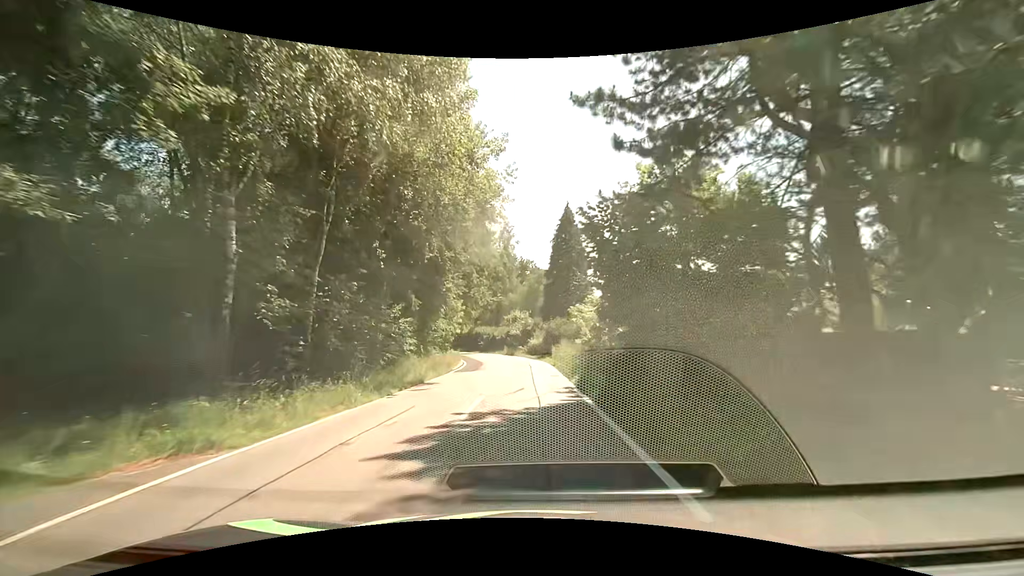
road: tertiary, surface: asphalt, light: Day
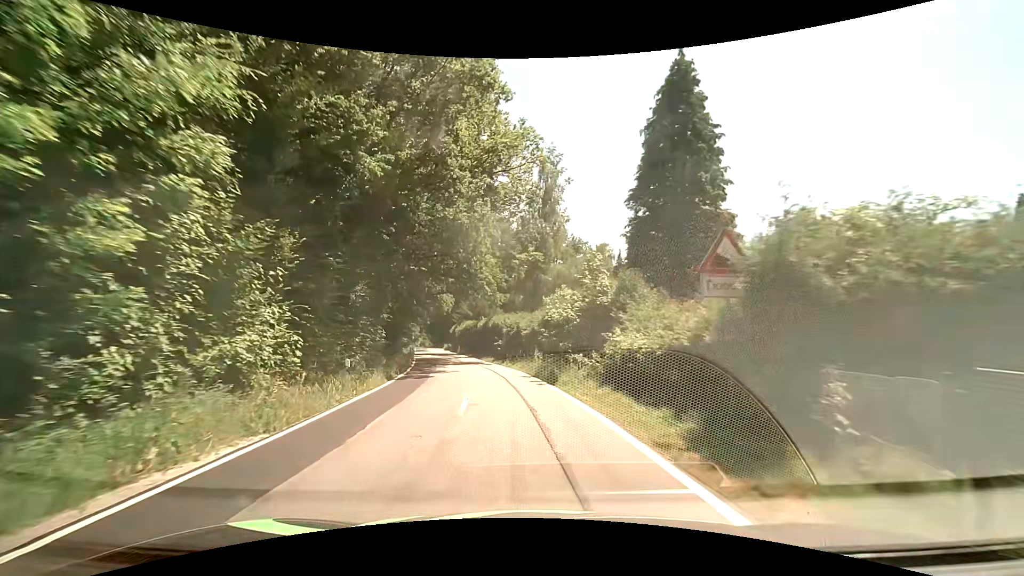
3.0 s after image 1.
(-0.9, +34.8) m; -6°
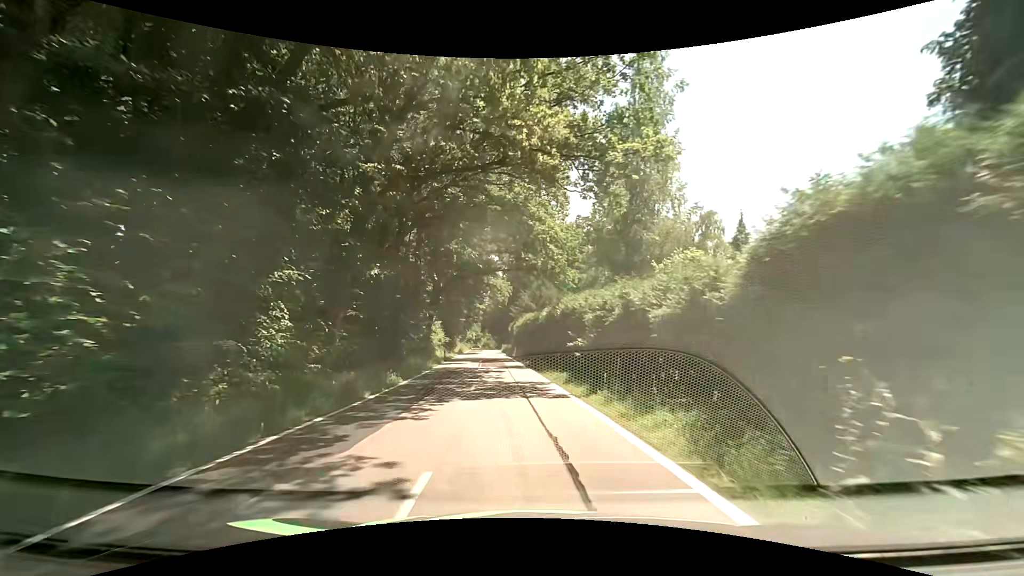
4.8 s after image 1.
(-1.4, +19.6) m; -7°
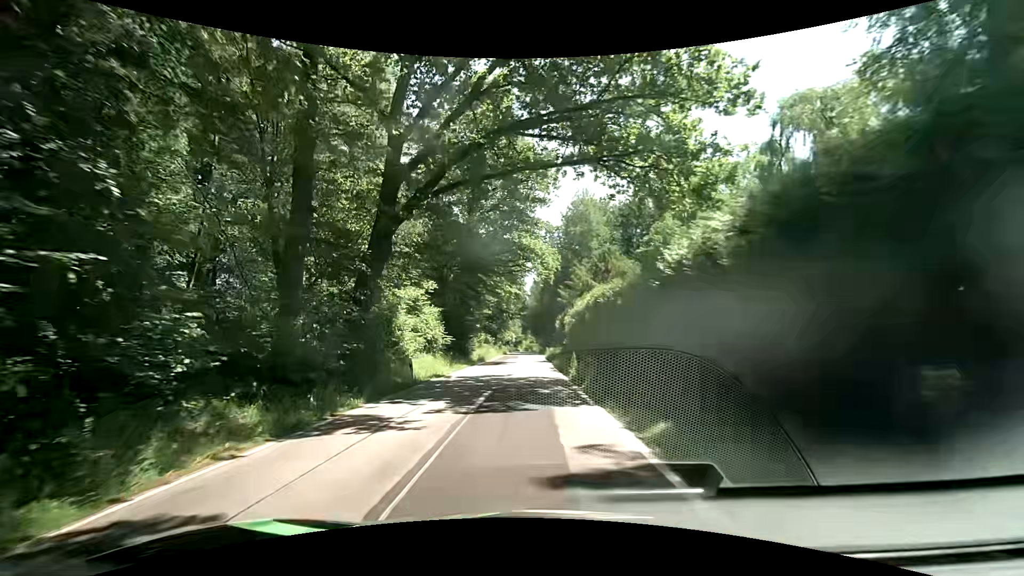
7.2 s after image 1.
(-1.2, +25.4) m; -3°
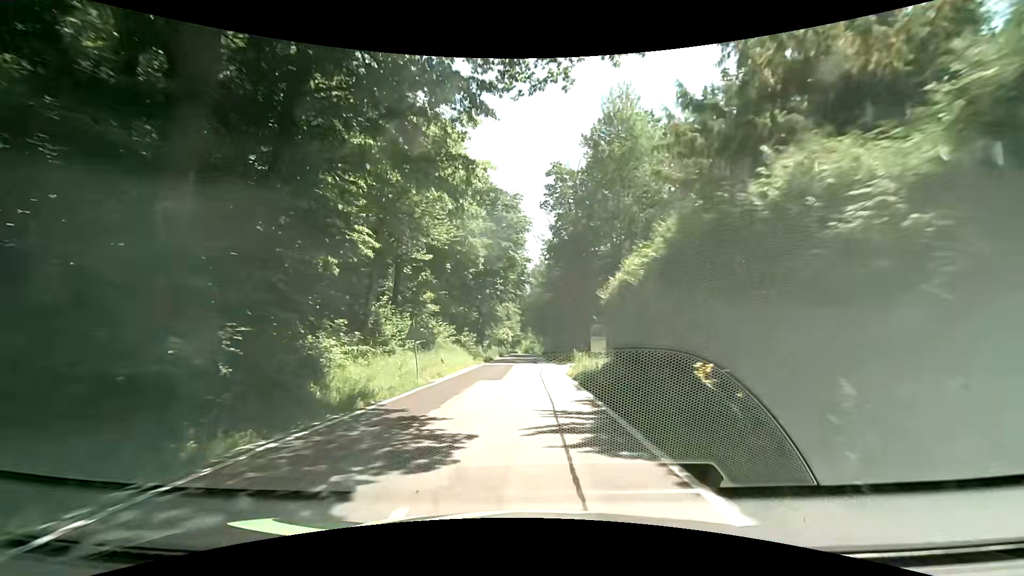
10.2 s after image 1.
(-1.3, +33.9) m; -3°
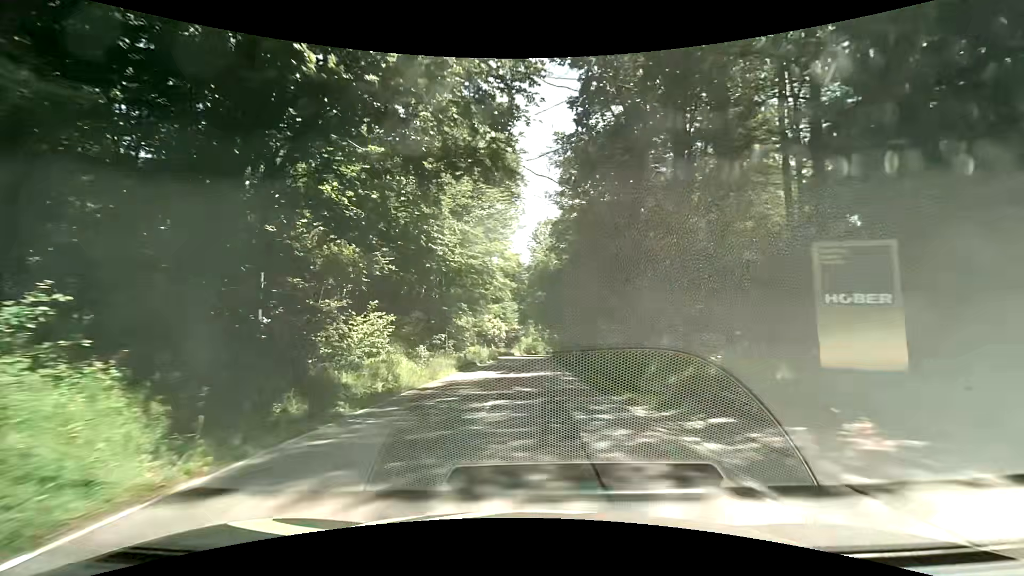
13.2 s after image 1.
(+0.1, +36.6) m; 0°
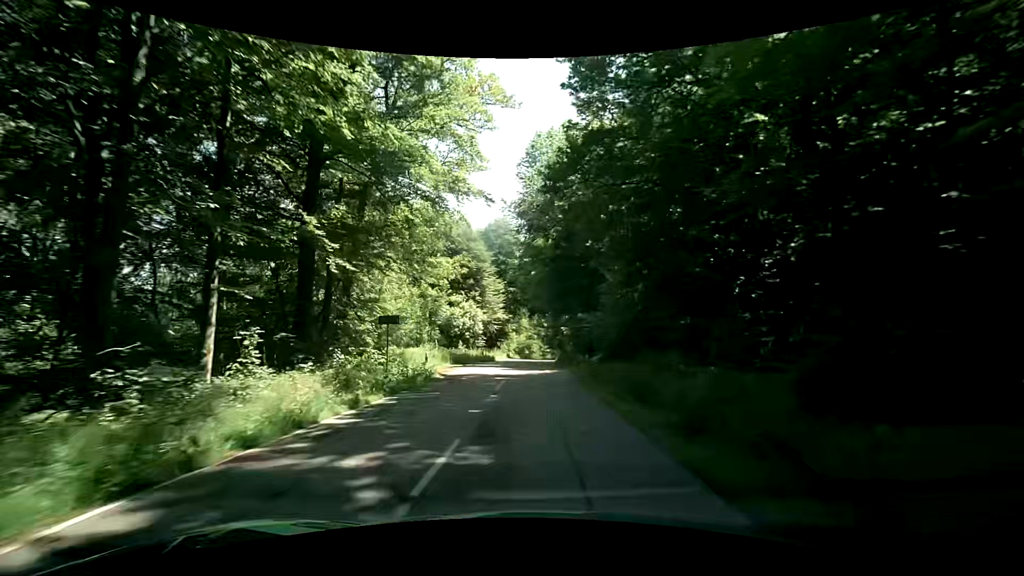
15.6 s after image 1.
(+0.2, +30.6) m; +1°
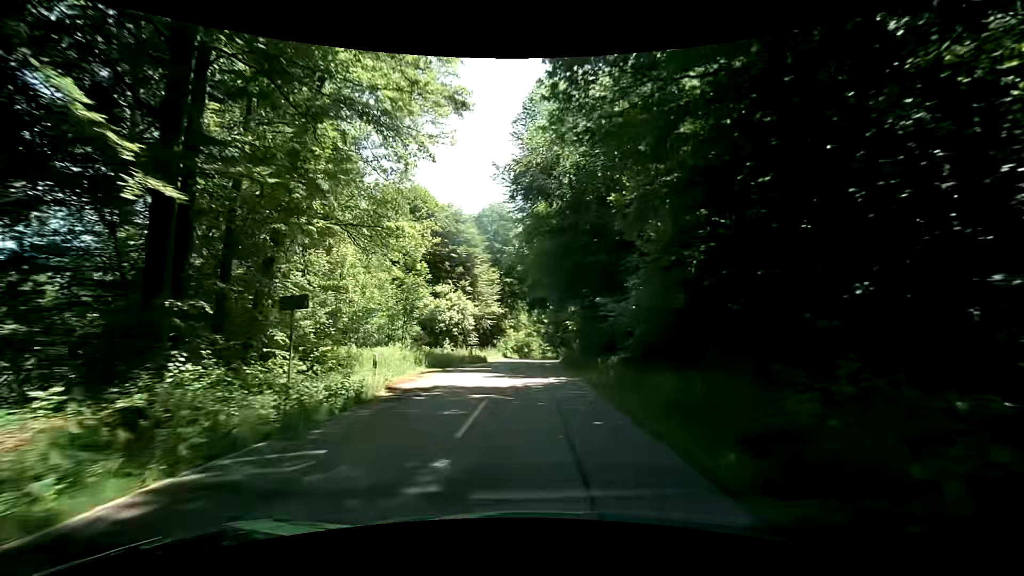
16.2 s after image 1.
(0.0, +7.7) m; -1°
(0, +10) (0, +20) (+1, +30) (+1, +40) (+2, +50) (+2, +60) (+3, +70) (+3, +80) (+4, +90) (+4, +100) m
